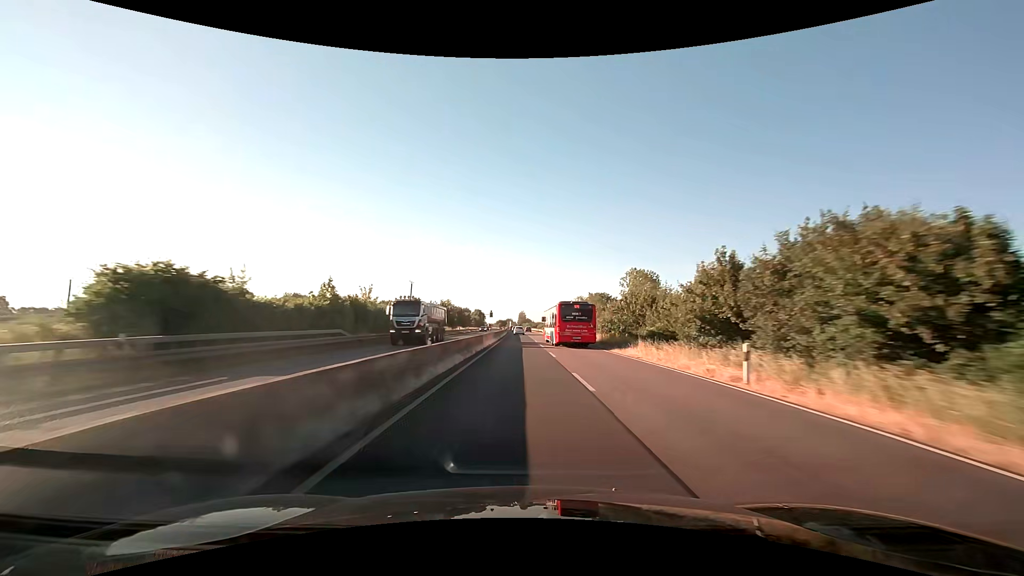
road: trunk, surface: asphalt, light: Day
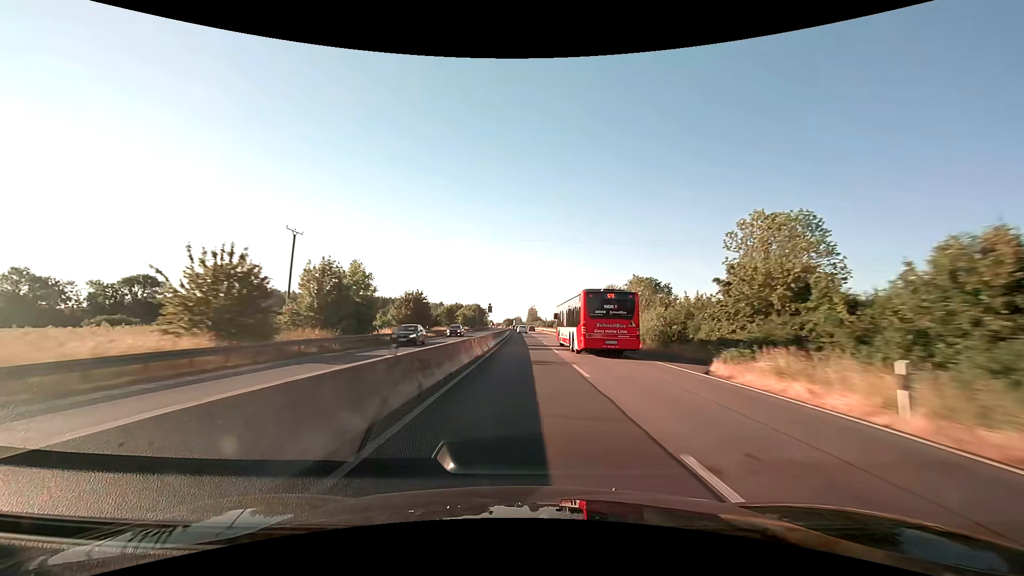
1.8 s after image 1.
(-0.5, +57.3) m; -1°
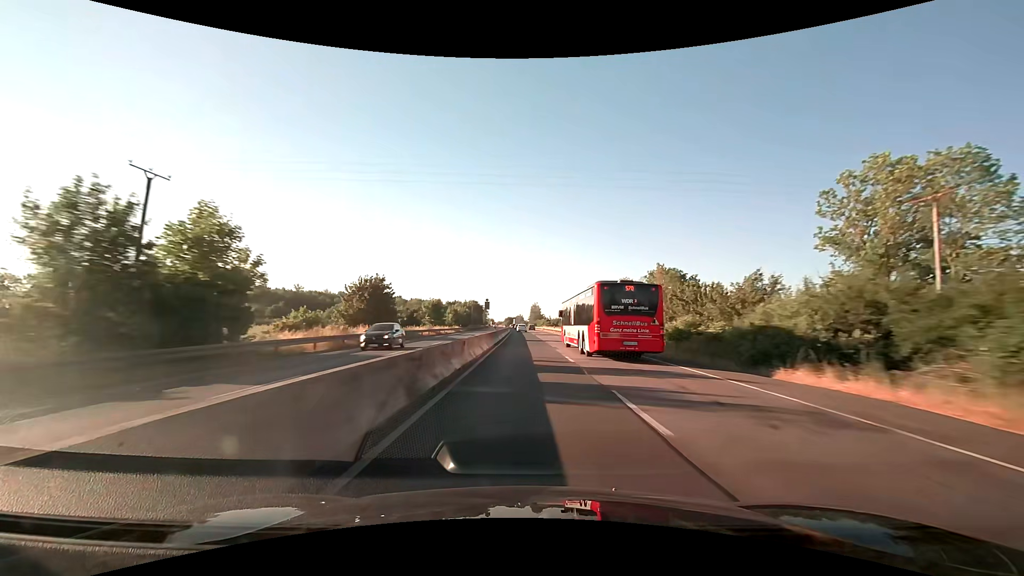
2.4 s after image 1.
(0.0, +19.1) m; 0°
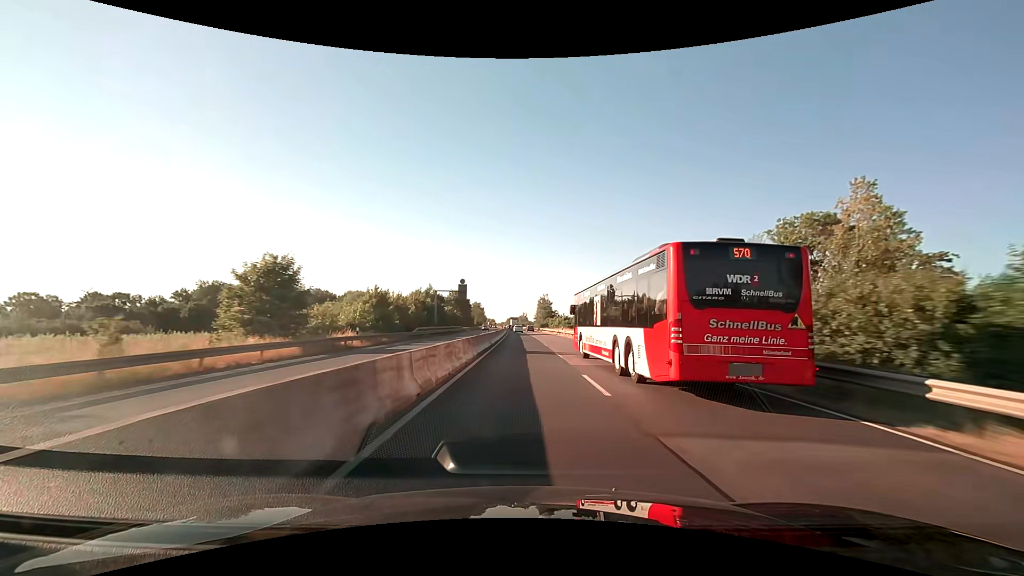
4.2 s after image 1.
(-0.1, +57.1) m; 0°
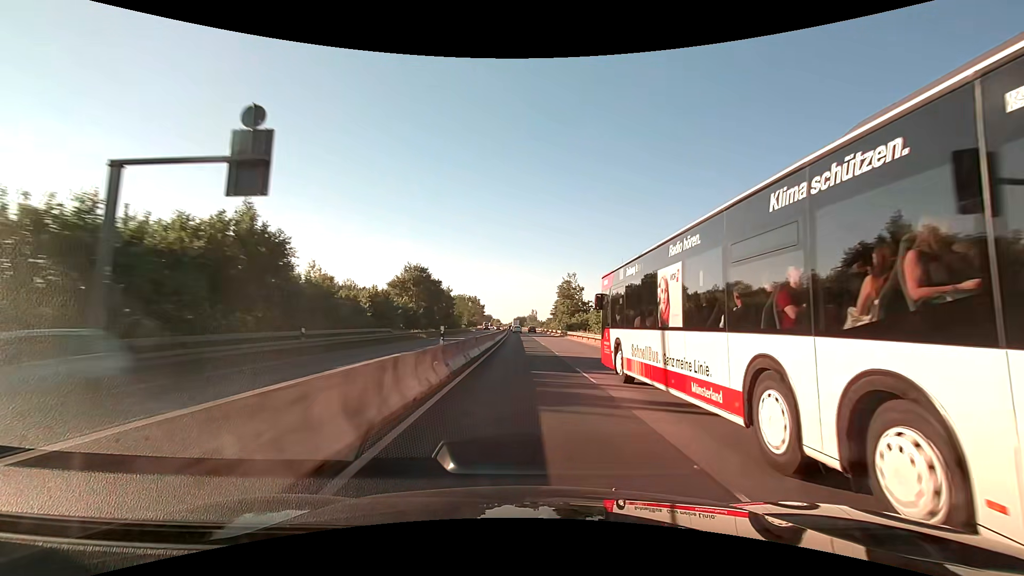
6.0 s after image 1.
(-0.5, +57.0) m; -1°
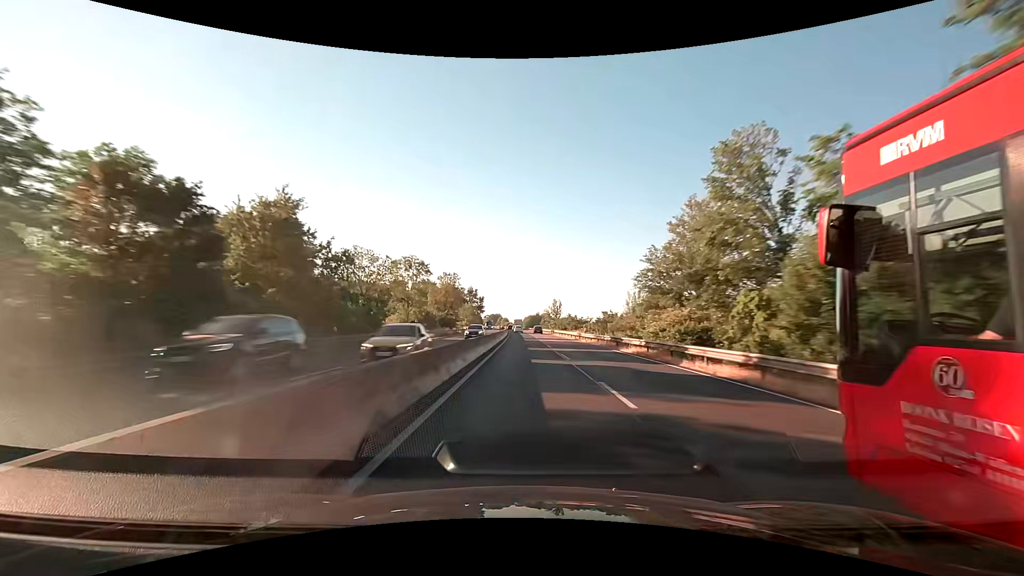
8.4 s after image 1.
(-1.0, +76.0) m; -1°
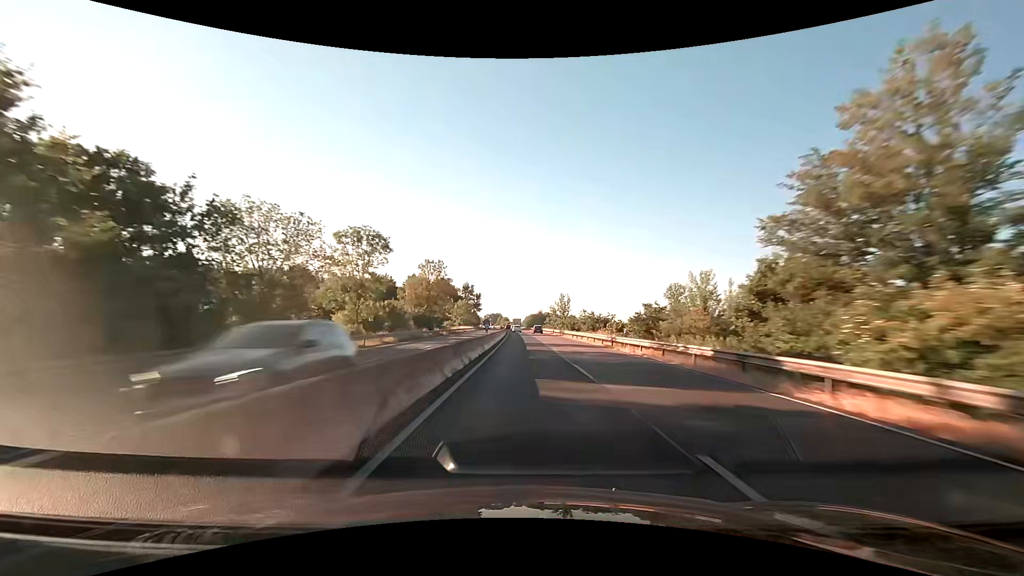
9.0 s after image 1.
(0.0, +19.0) m; 0°
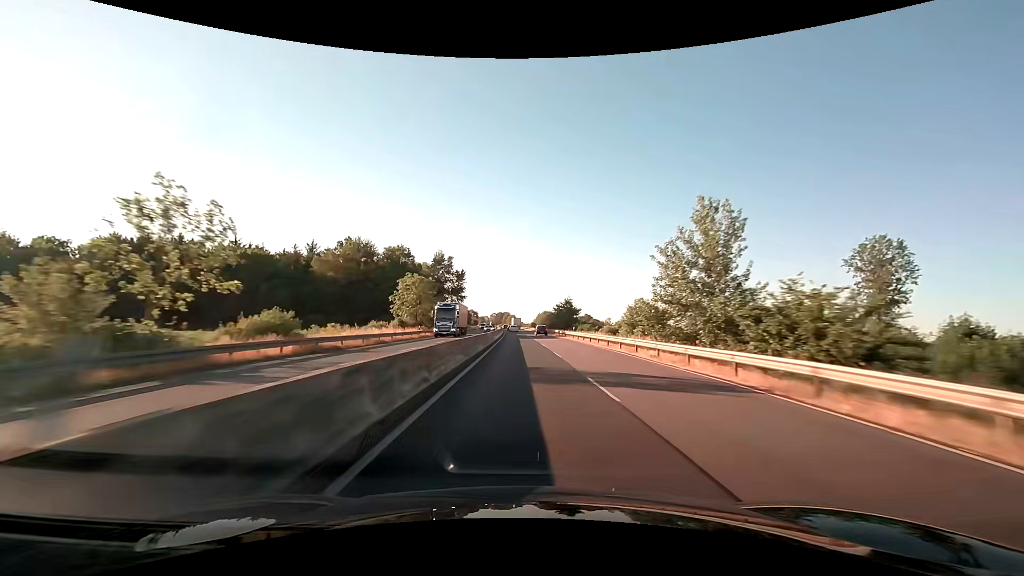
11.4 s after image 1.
(-0.7, +76.0) m; -1°
(0, +10) (0, +20) (0, +30) (0, +40) (0, +50) (-1, +60) (-1, +70) (-1, +80) (-2, +90) (-2, +100) m
